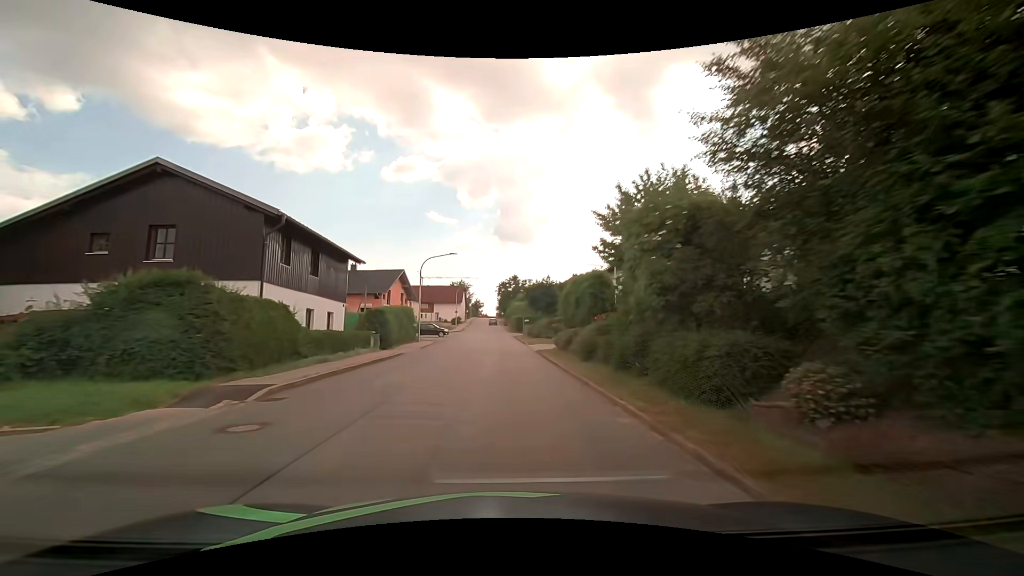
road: tertiary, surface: asphalt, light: Day
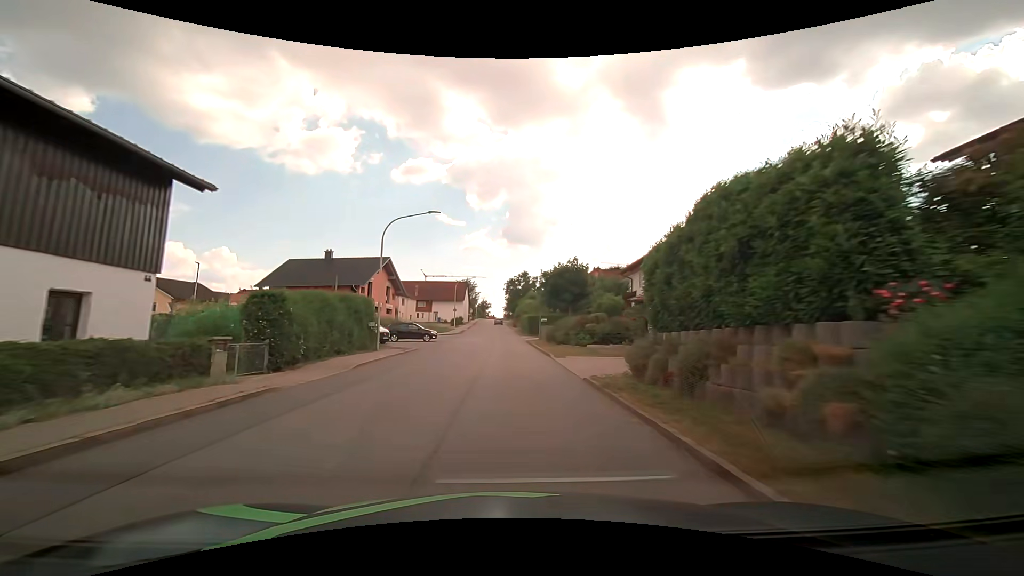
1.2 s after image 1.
(-0.1, +15.2) m; -1°
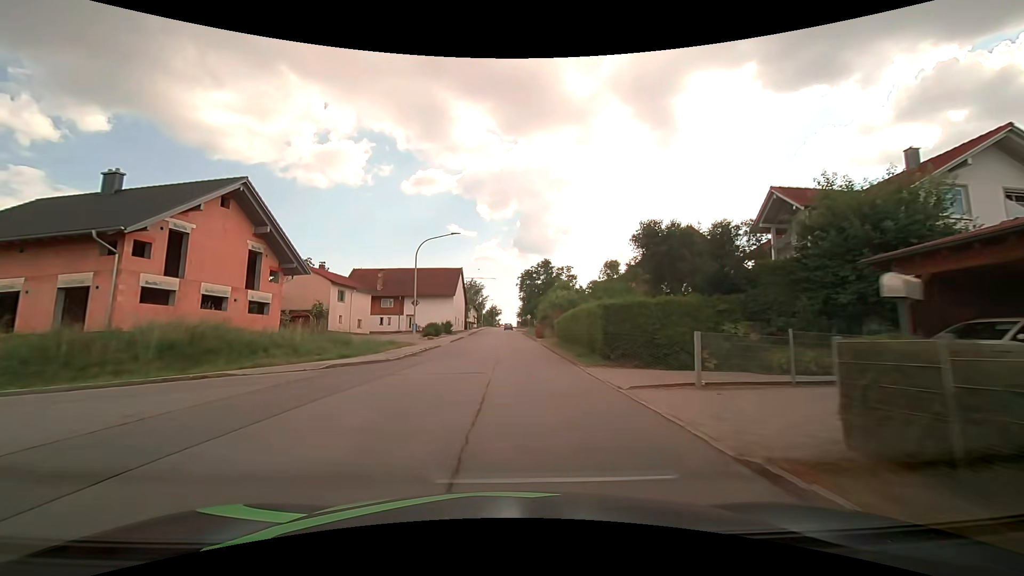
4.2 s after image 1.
(-0.5, +37.7) m; -1°
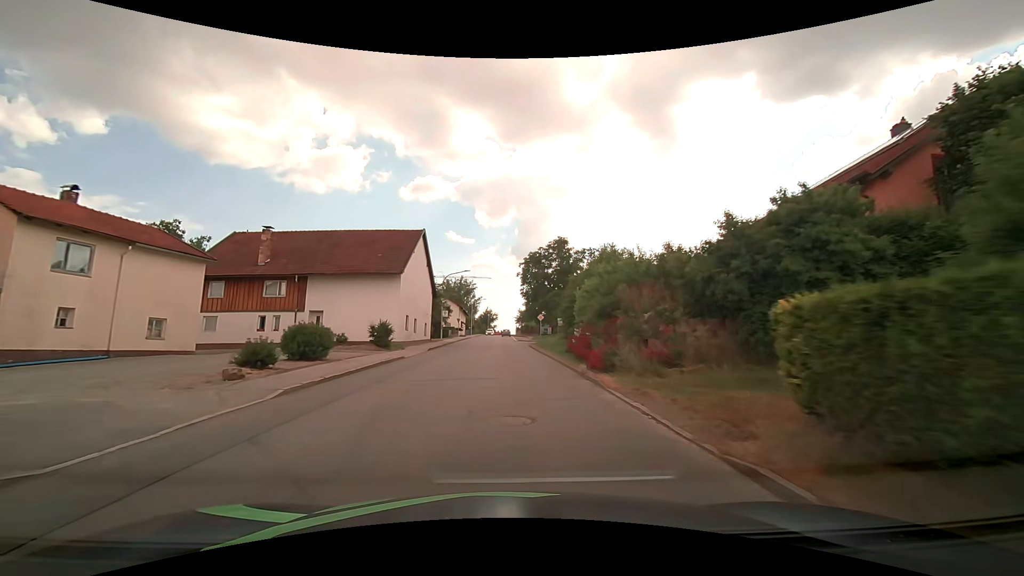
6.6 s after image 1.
(+0.1, +29.9) m; 0°
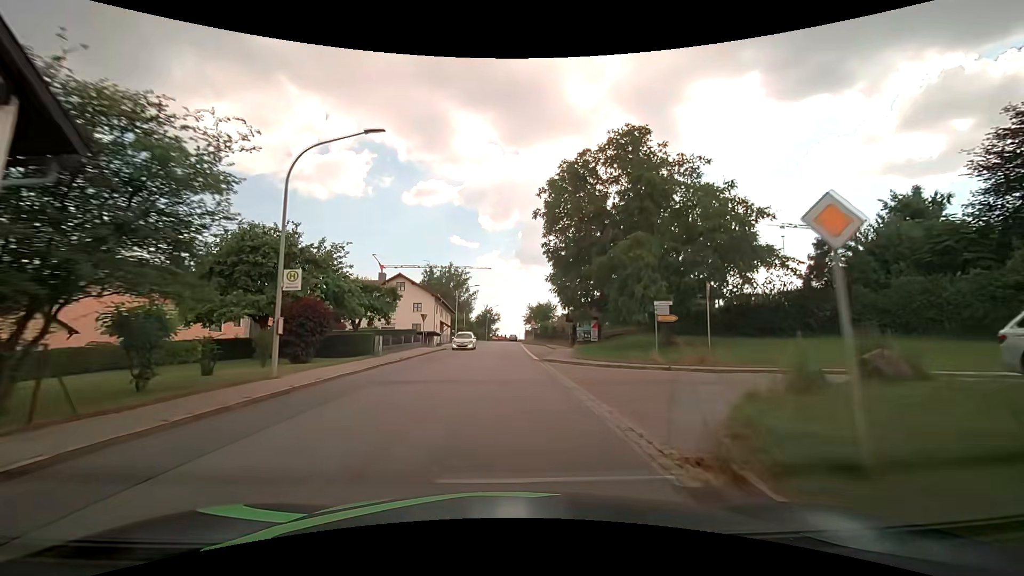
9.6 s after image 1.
(-0.1, +37.6) m; +2°
